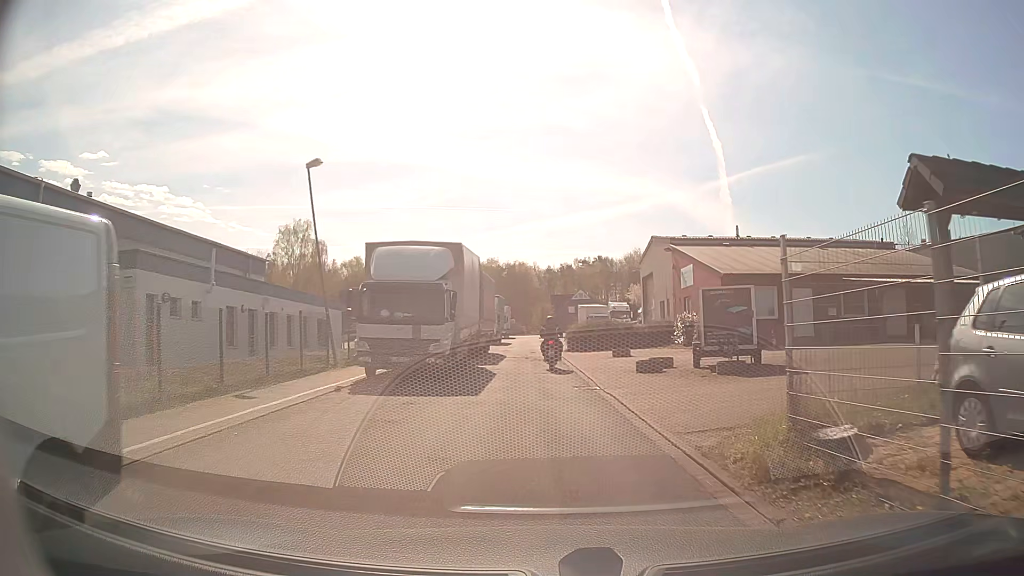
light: Day
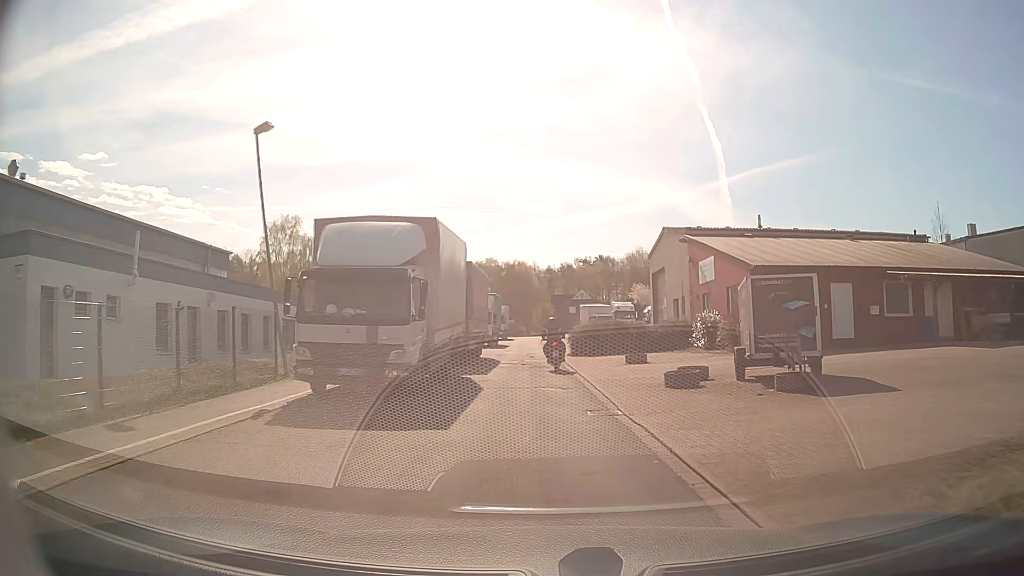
(0.0, +4.3) m; 0°
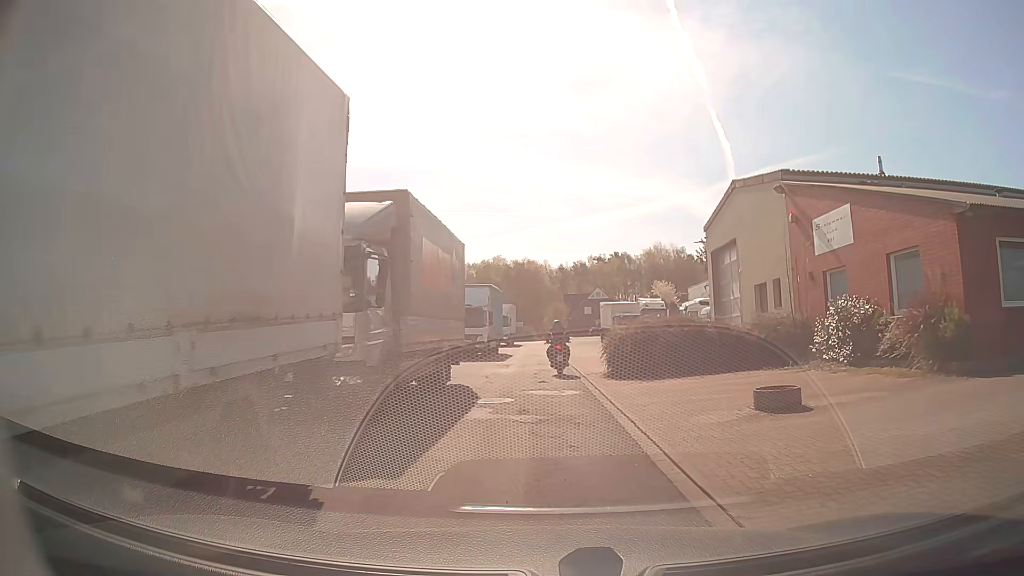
(-0.1, +12.9) m; +1°
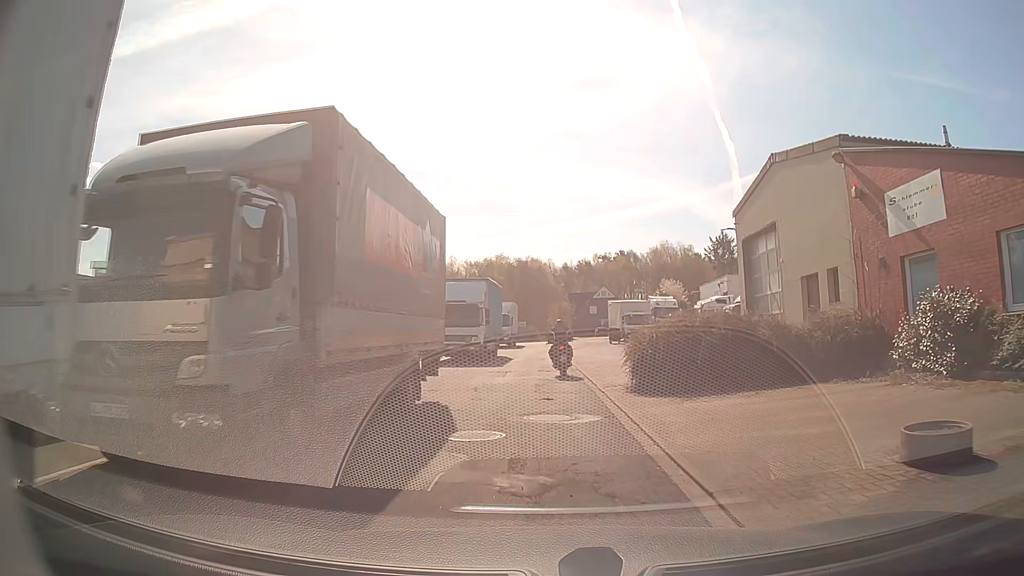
(-0.1, +4.3) m; -2°
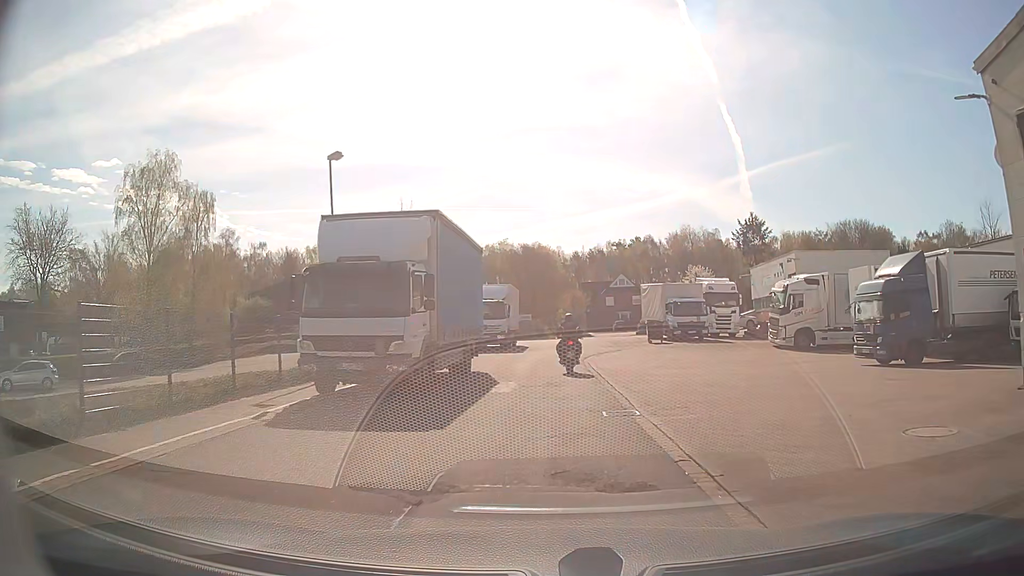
(-0.1, +16.7) m; -1°
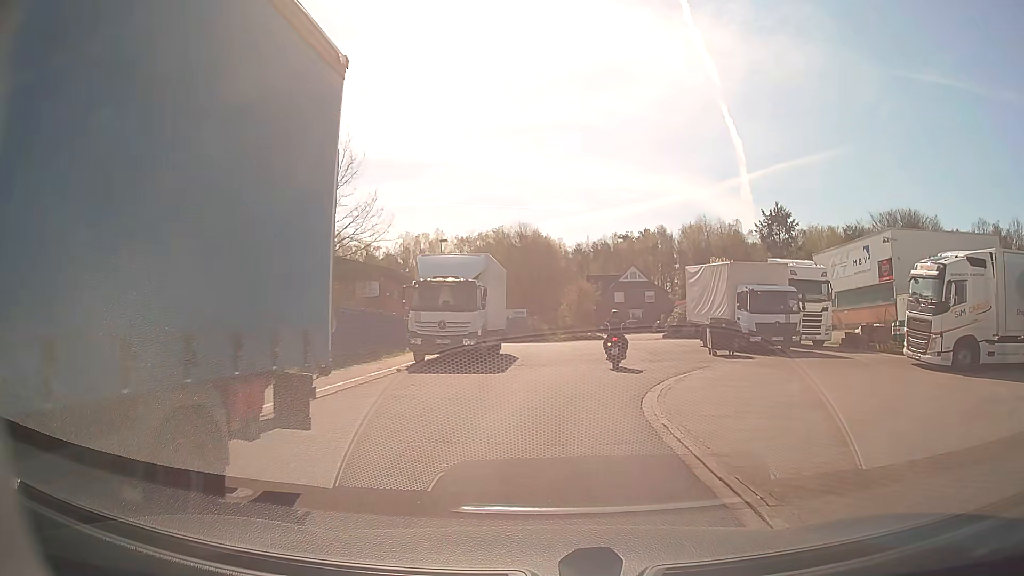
(0.0, +15.2) m; -1°
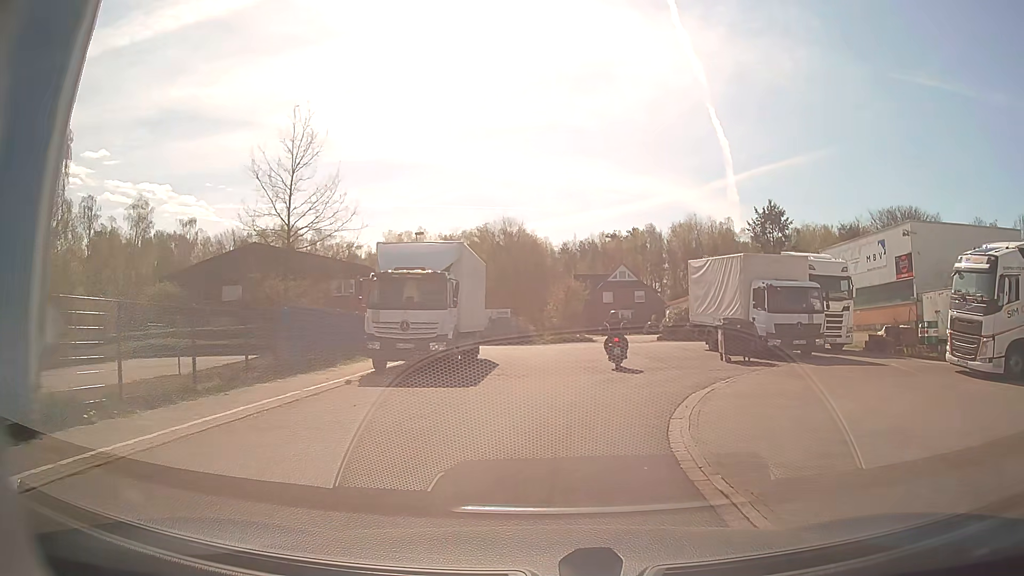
(+0.1, +3.7) m; +2°
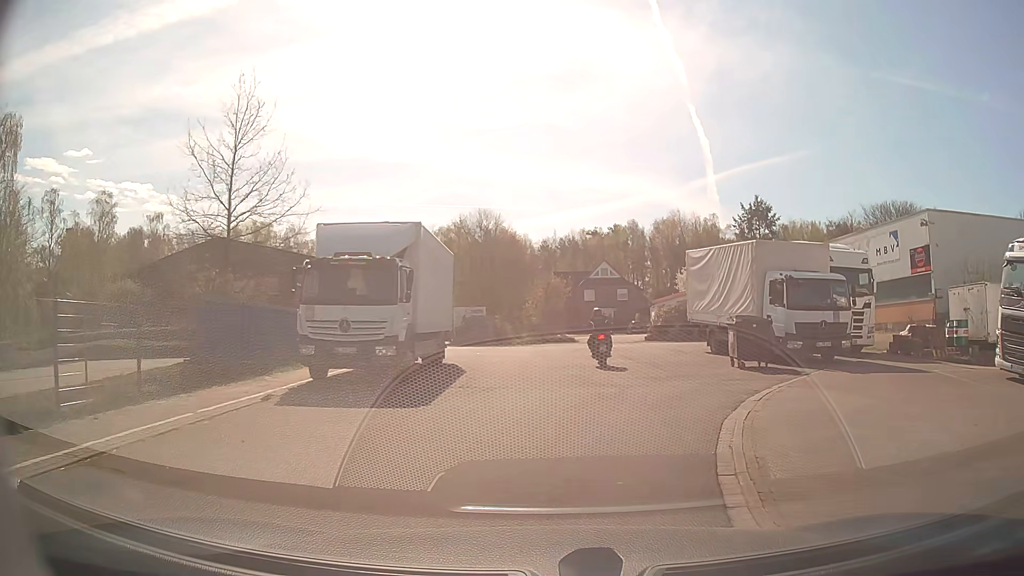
(0.0, +3.6) m; 0°
